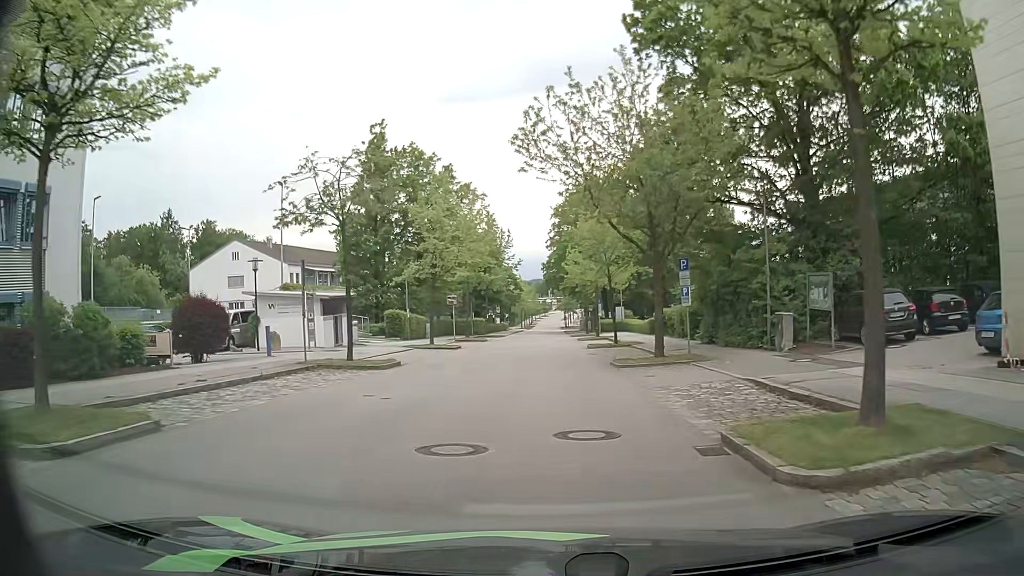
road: residential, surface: asphalt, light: Day
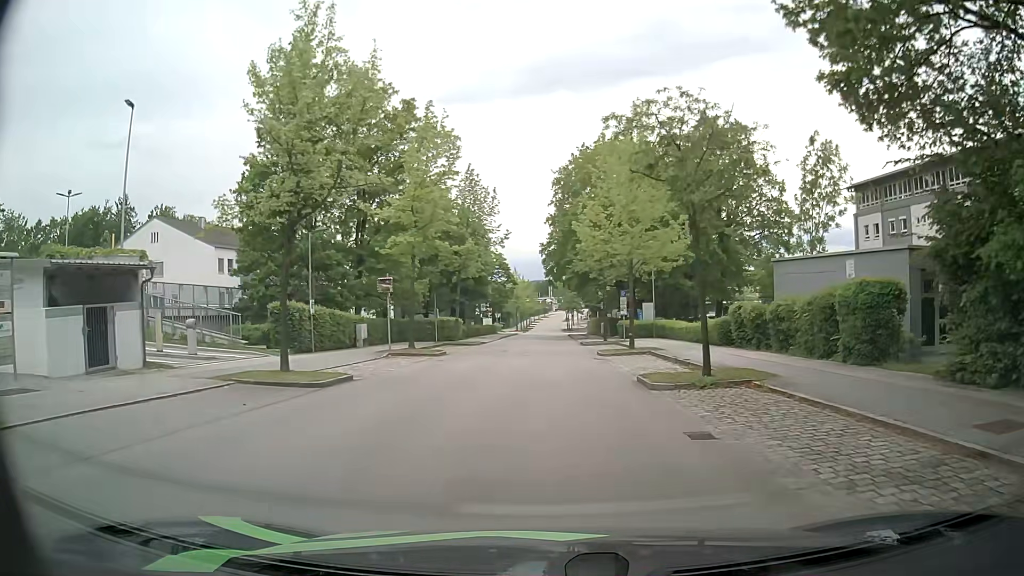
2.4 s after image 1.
(-0.1, +19.9) m; 0°
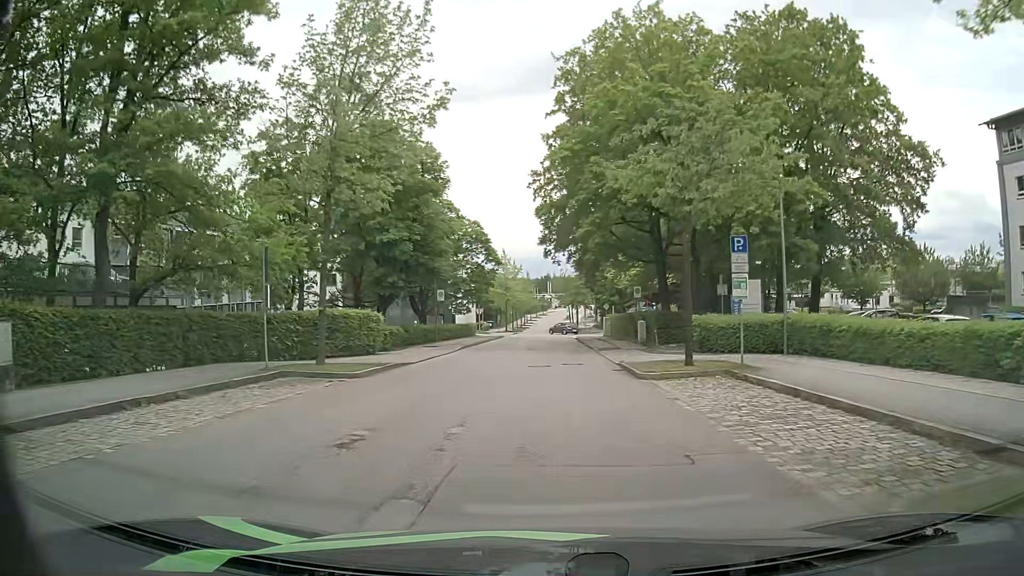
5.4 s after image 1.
(-0.1, +25.9) m; 0°
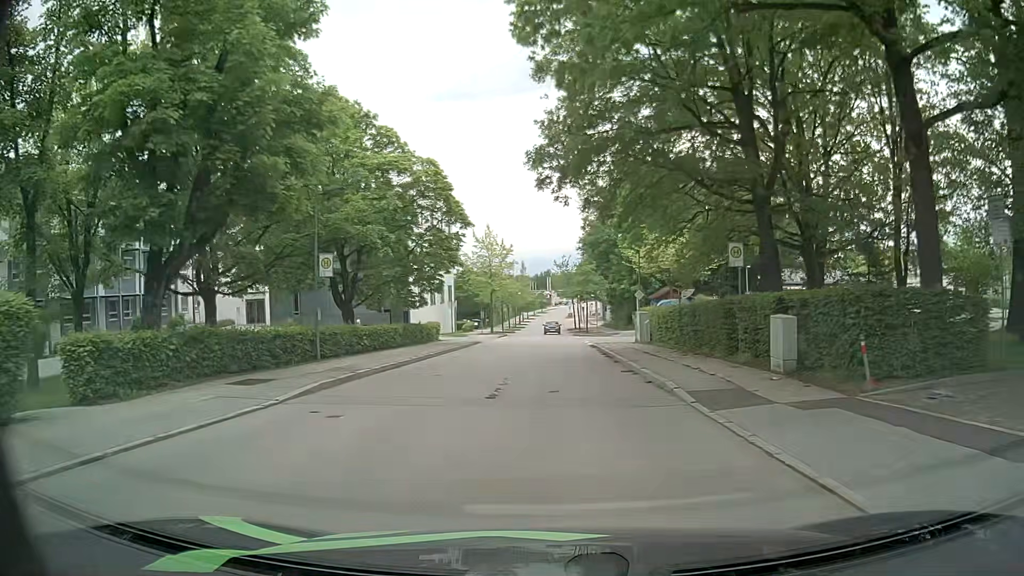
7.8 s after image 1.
(0.0, +21.6) m; 0°
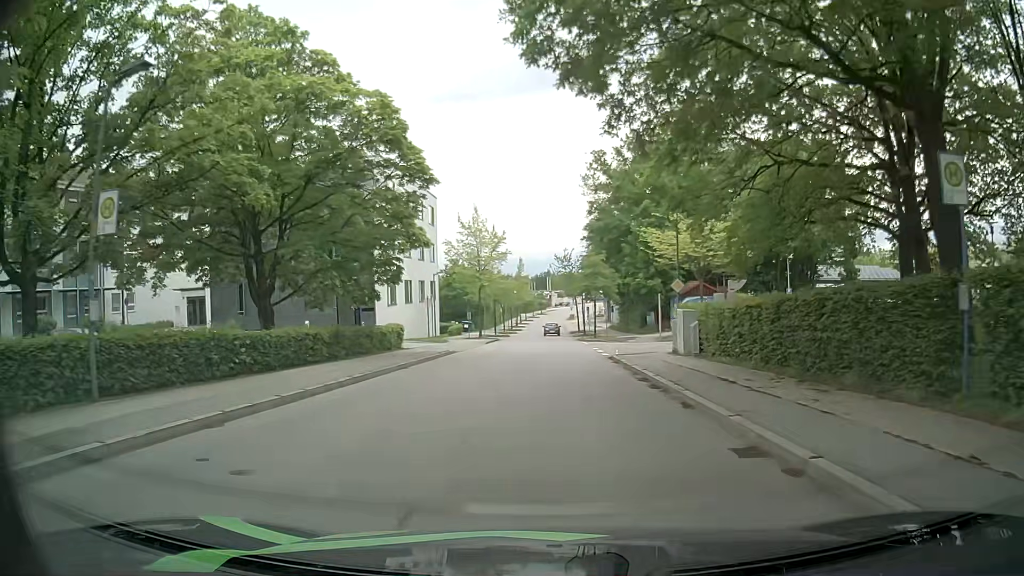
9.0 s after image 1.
(-0.1, +11.1) m; 0°
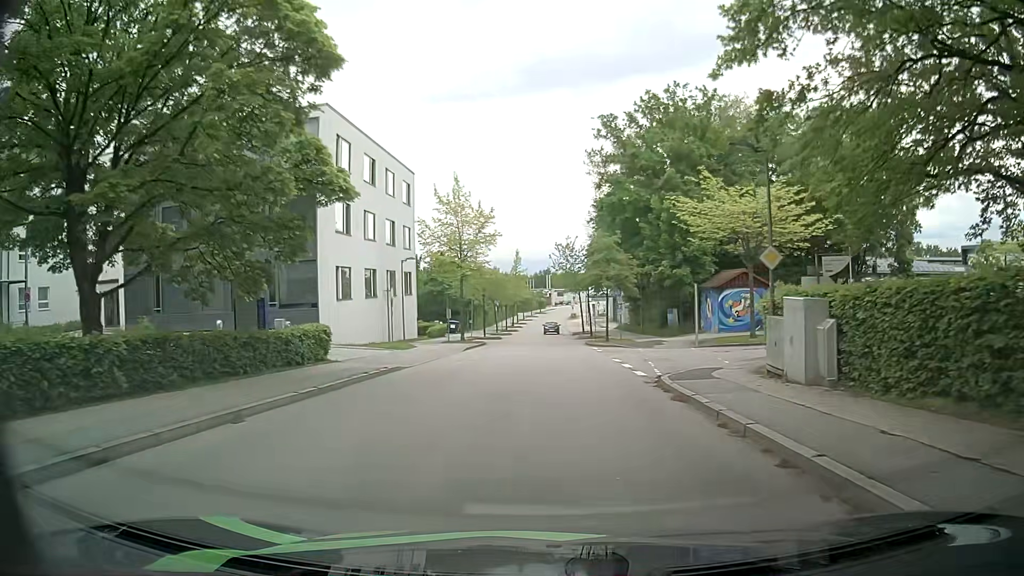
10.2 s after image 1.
(0.0, +11.2) m; -1°
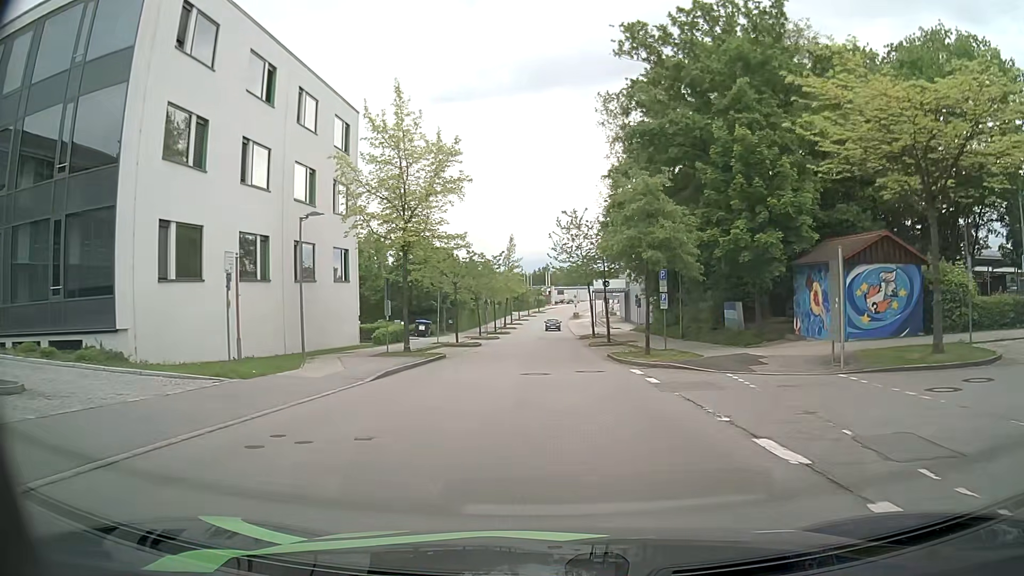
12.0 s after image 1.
(+0.3, +17.1) m; +1°
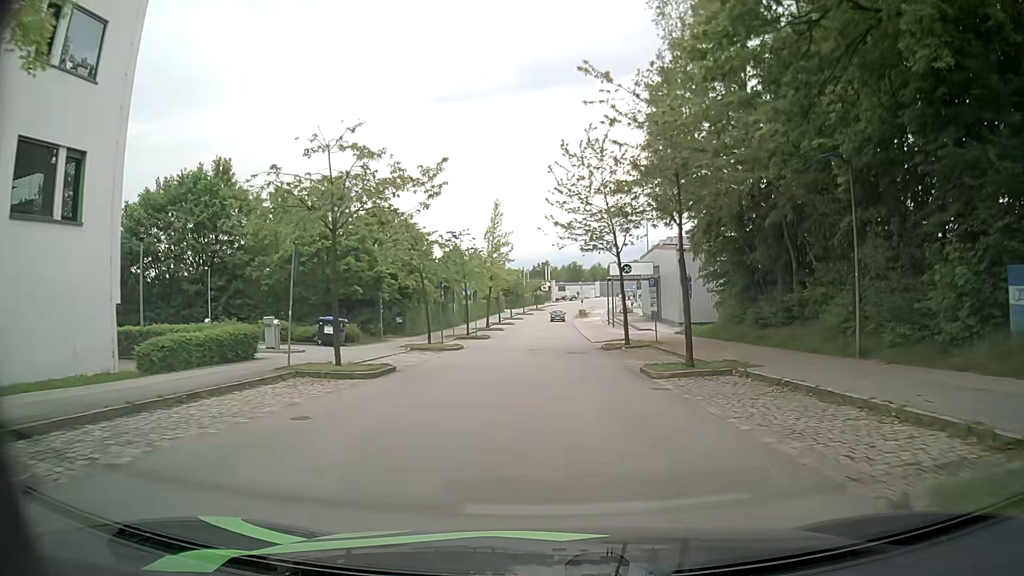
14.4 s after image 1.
(+0.1, +23.3) m; -1°
(0, +10) (0, +20) (+1, +30) (+1, +40) (+1, +50) (+1, +60) (+1, +70) (+1, +80) (+2, +90) (+3, +100) m
